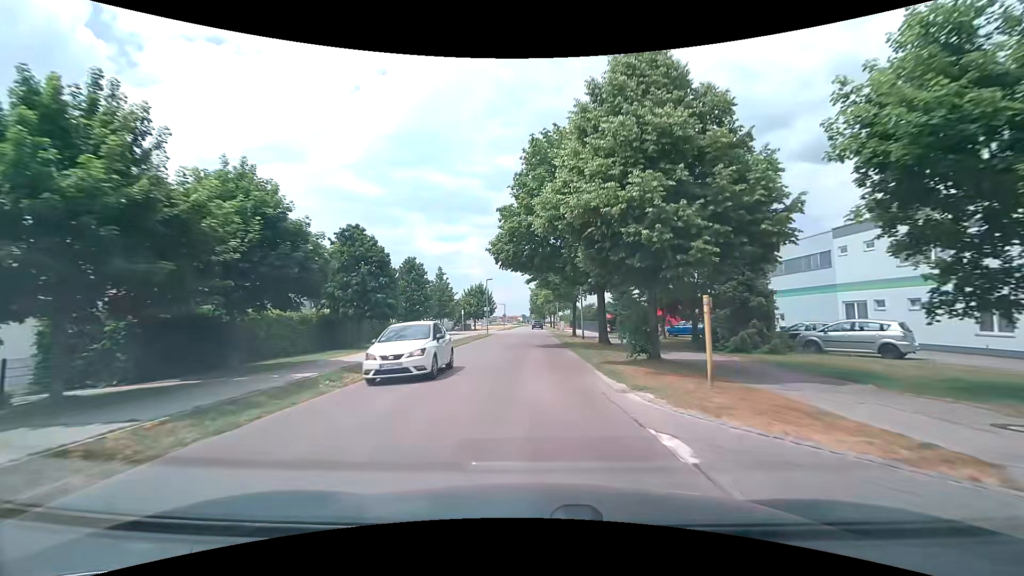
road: tertiary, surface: asphalt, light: Day
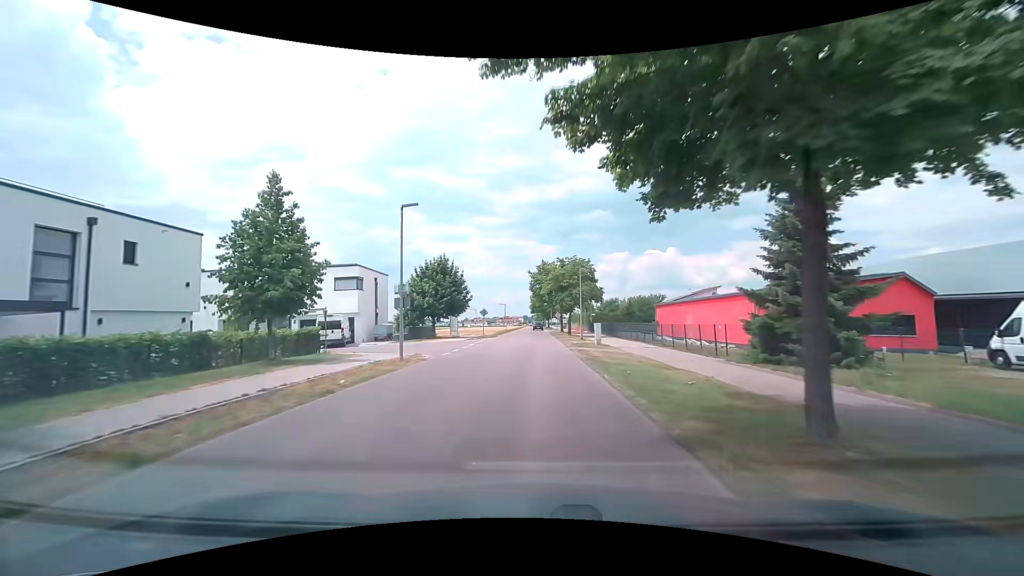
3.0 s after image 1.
(-0.6, +36.7) m; -2°
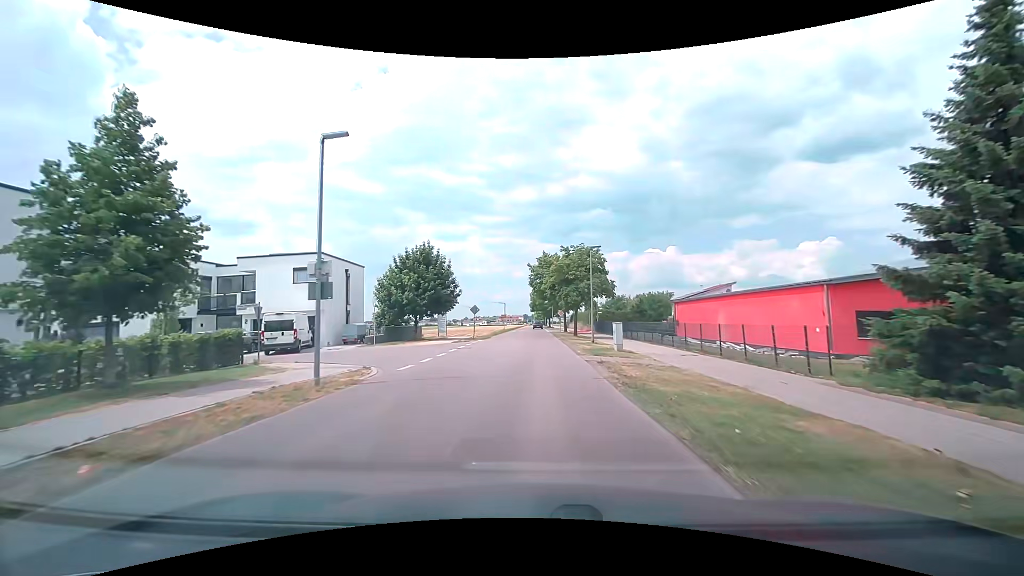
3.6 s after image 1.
(0.0, +7.5) m; 0°
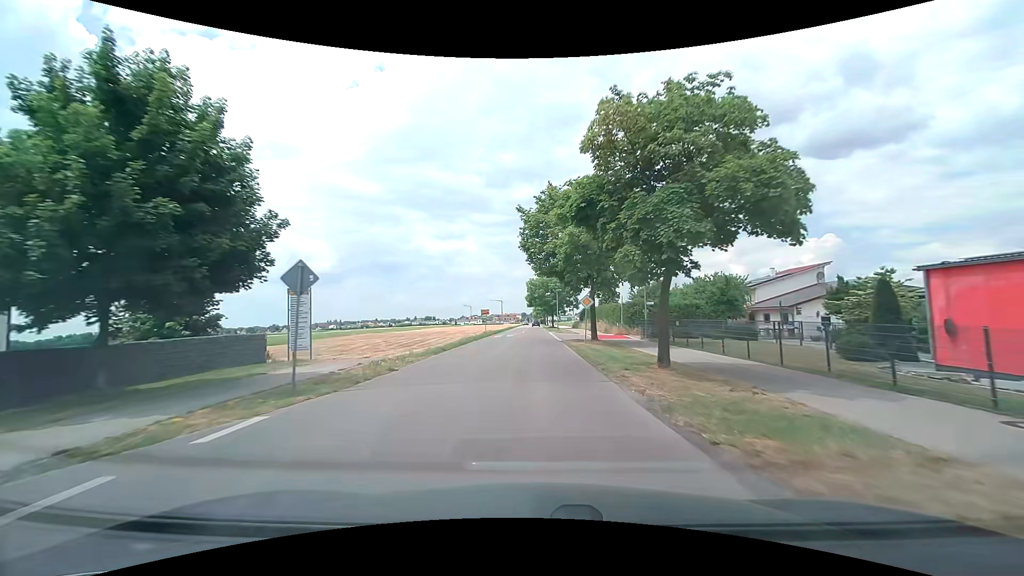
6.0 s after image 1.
(+0.4, +30.9) m; +1°
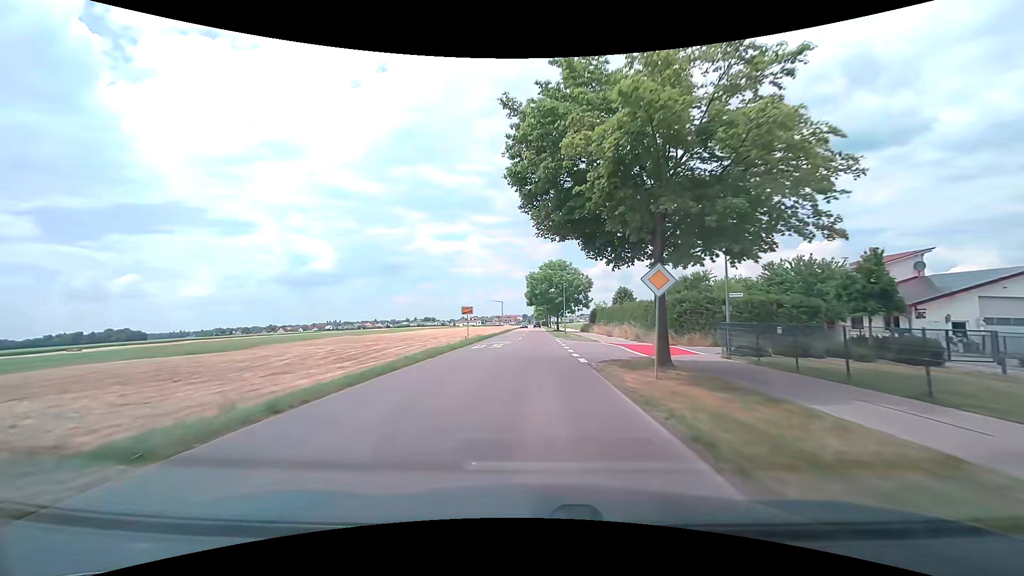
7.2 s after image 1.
(-0.1, +15.9) m; -1°
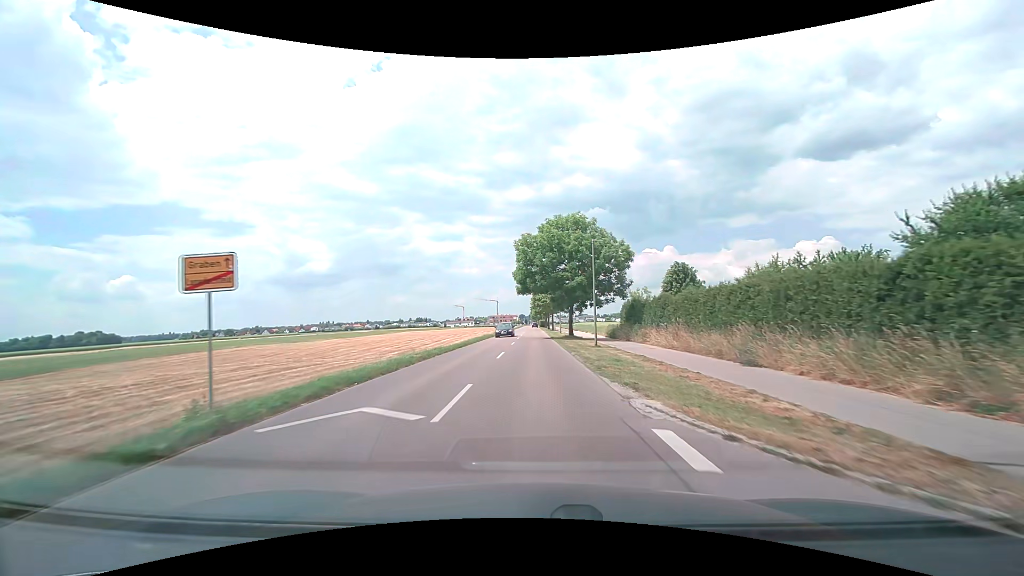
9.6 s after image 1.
(+0.2, +33.2) m; +1°
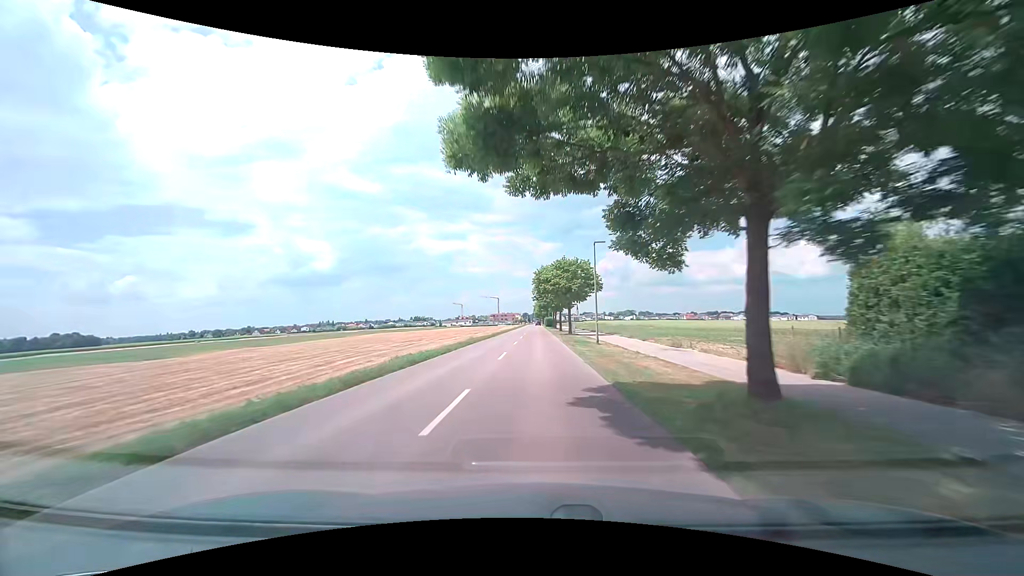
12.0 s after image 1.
(-0.2, +37.0) m; 0°
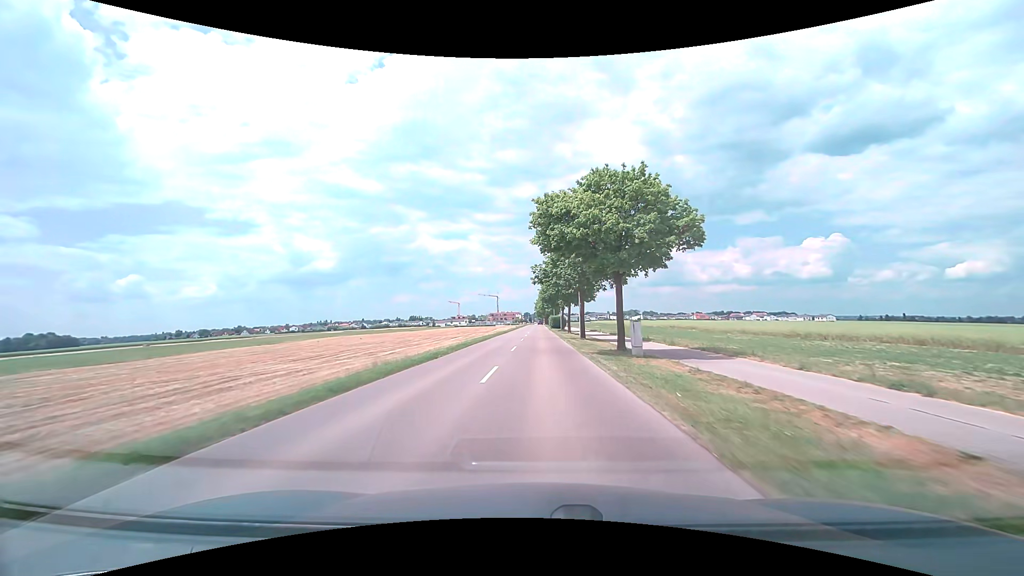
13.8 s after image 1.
(-0.1, +30.8) m; 0°
(0, +10) (0, +20) (0, +30) (0, +40) (0, +50) (0, +60) (0, +70) (0, +80) (0, +90) (0, +100) m
